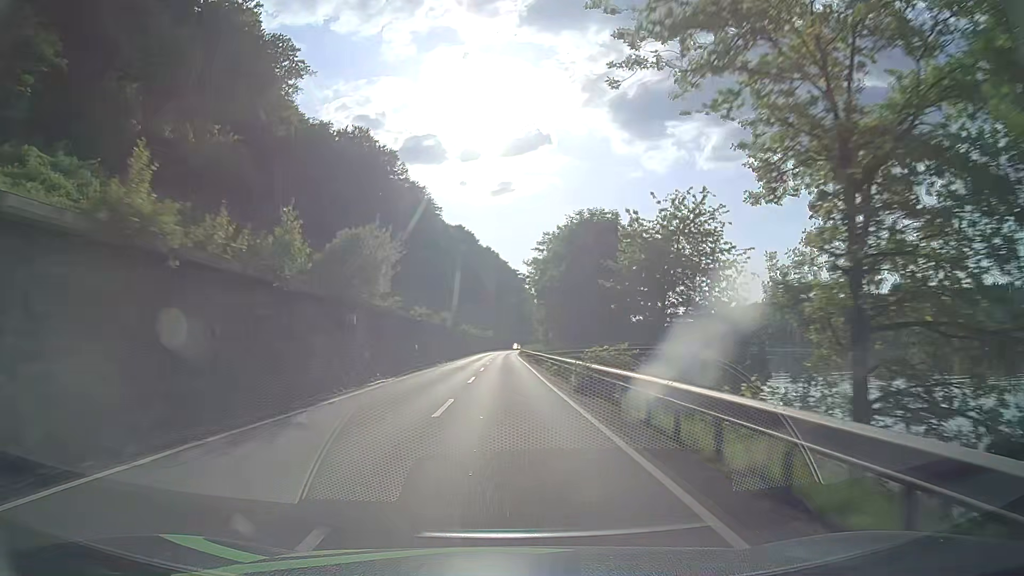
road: primary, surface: asphalt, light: Day
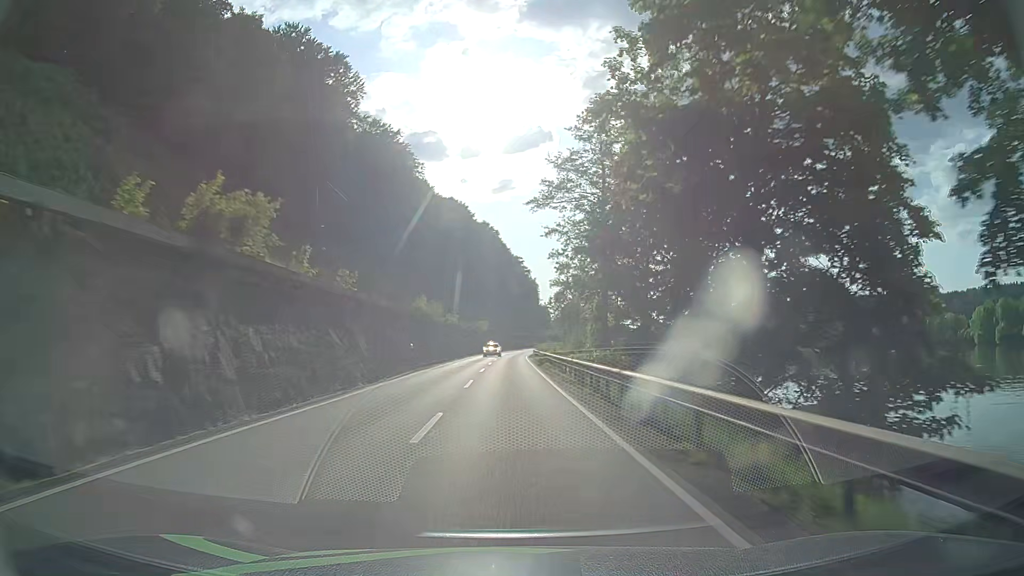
(0.0, +51.4) m; 0°
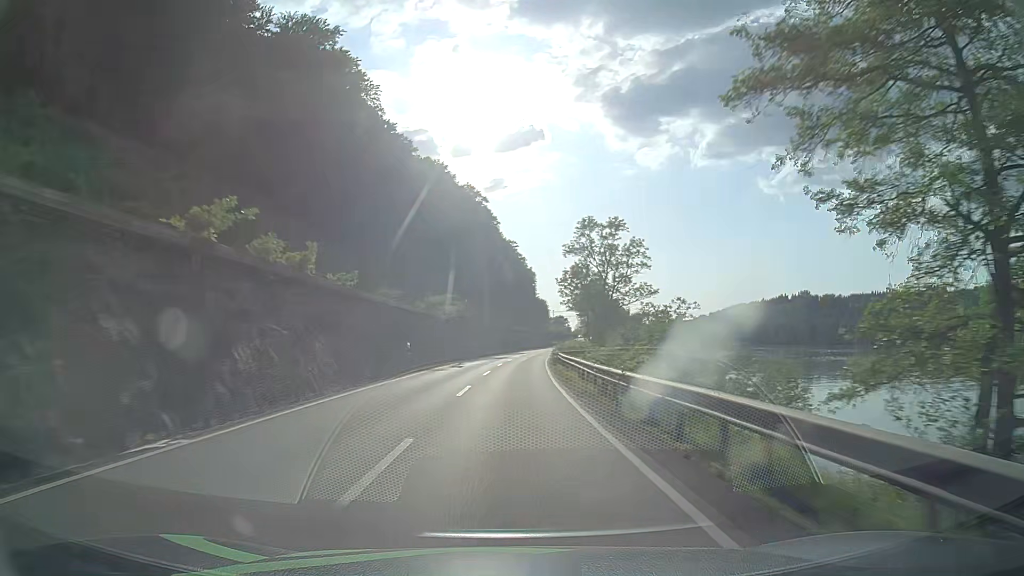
(+0.3, +51.4) m; +1°
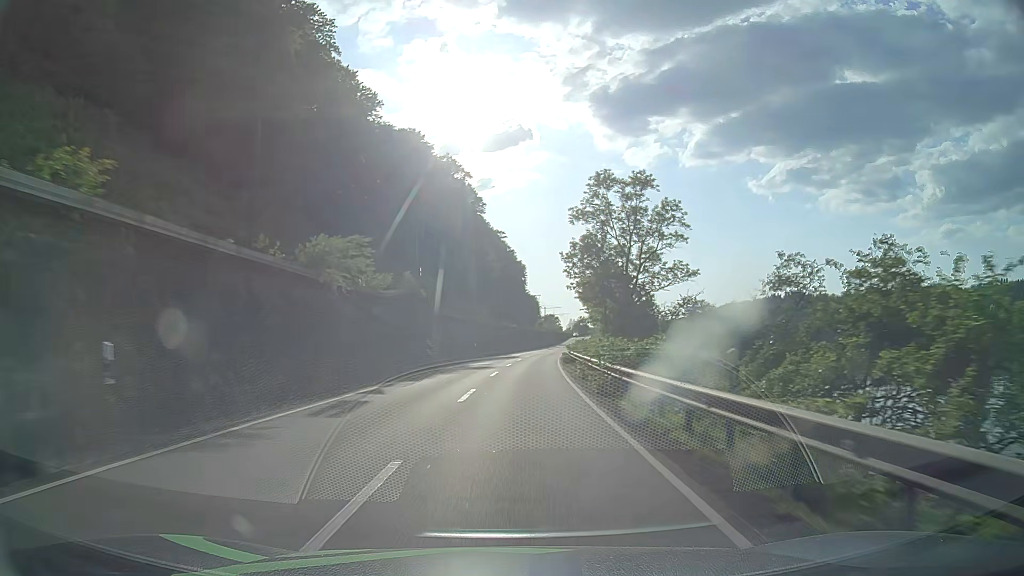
(+0.3, +25.7) m; +1°
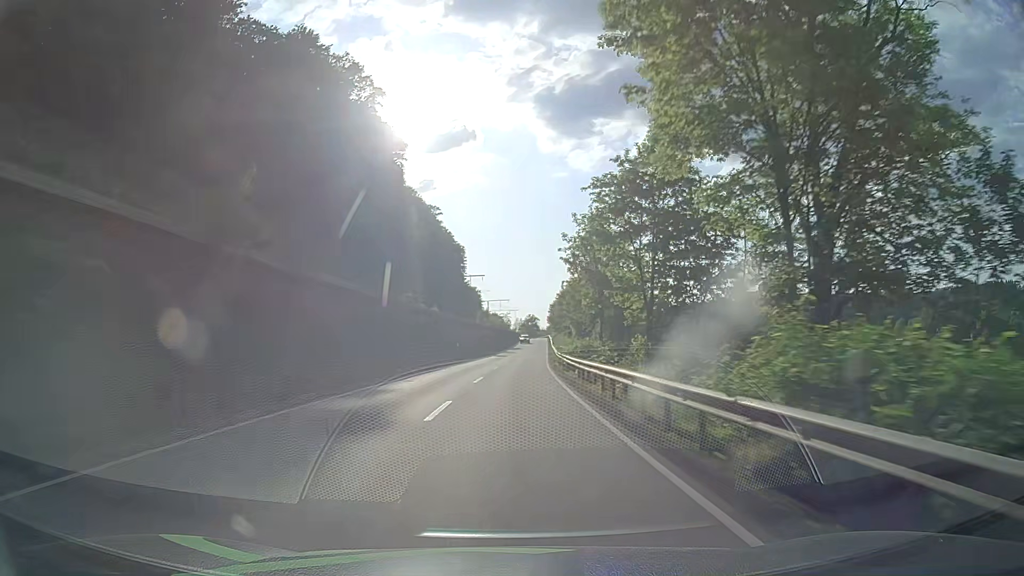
(+2.2, +51.3) m; +5°
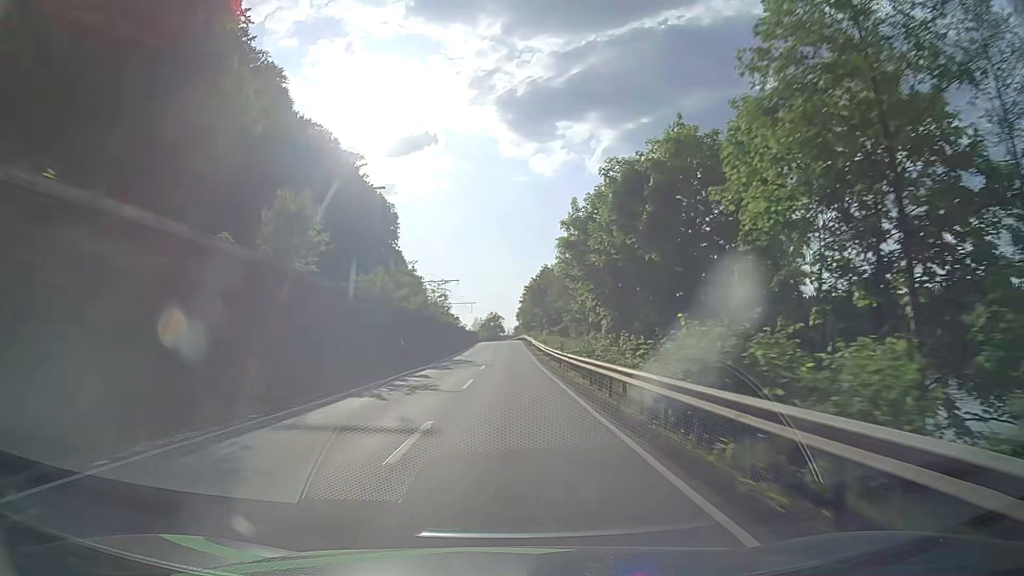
(+2.3, +64.2) m; +3°
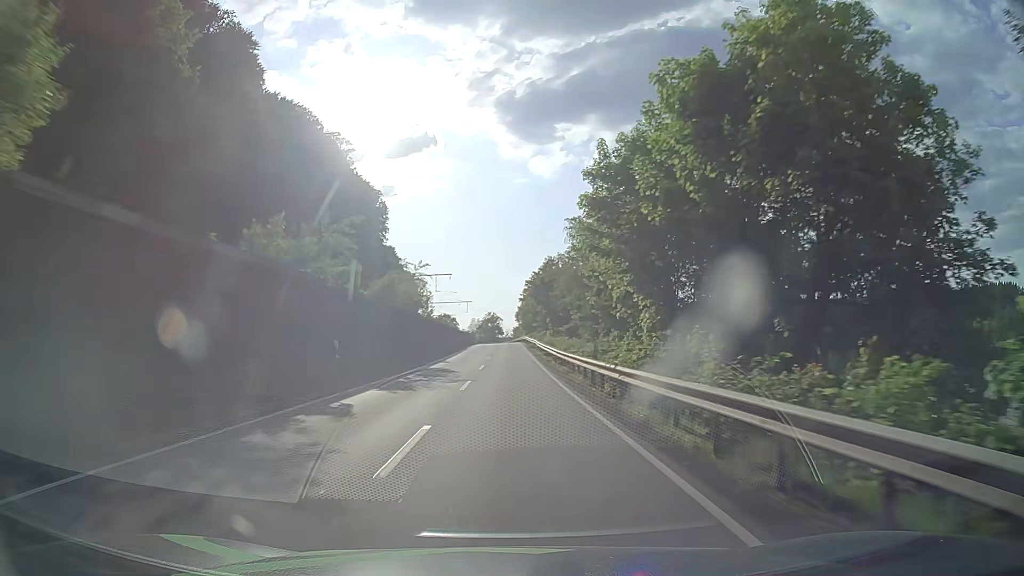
(+0.1, +12.8) m; +1°
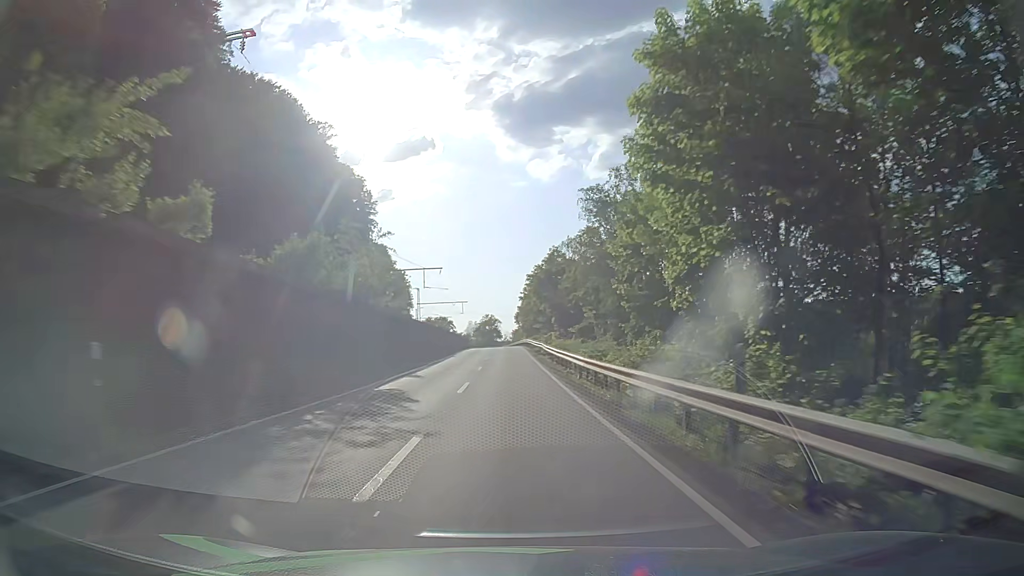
(0.0, +12.8) m; 0°
(0, +10) (0, +20) (0, +30) (0, +40) (0, +50) (-1, +60) (-1, +70) (-1, +80) (-1, +90) (-1, +100) m
